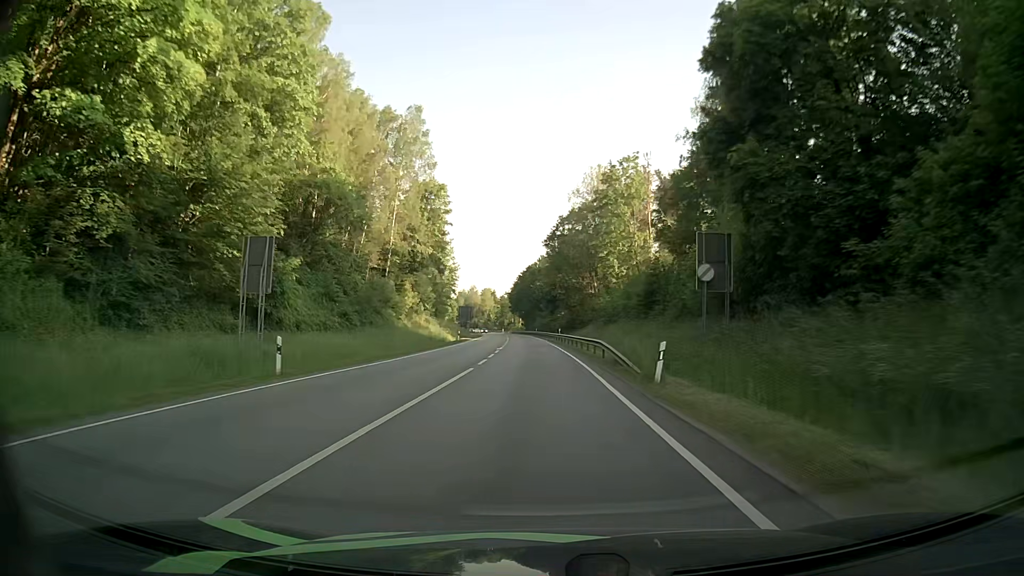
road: primary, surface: asphalt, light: Day
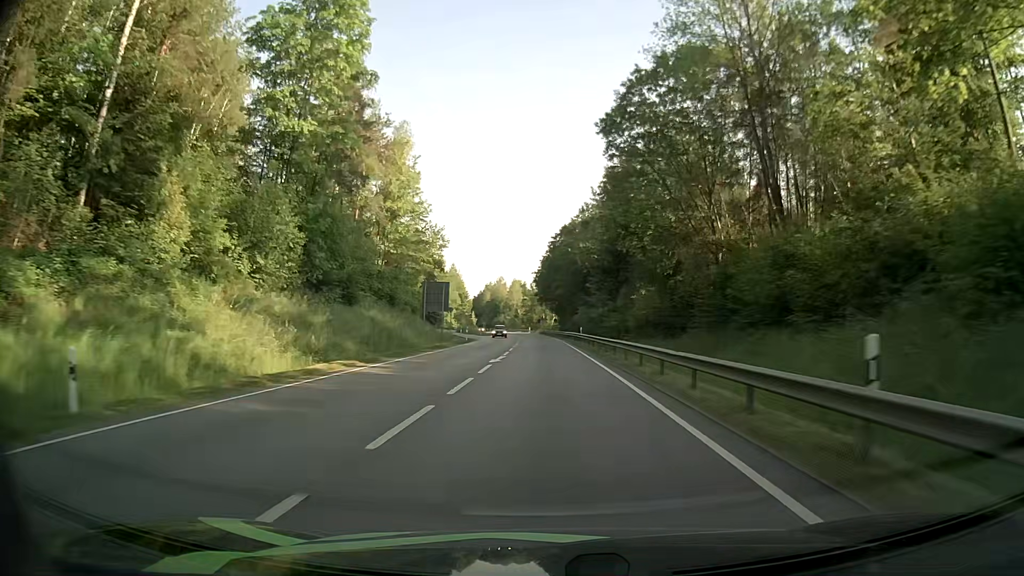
(-1.6, +59.3) m; -3°
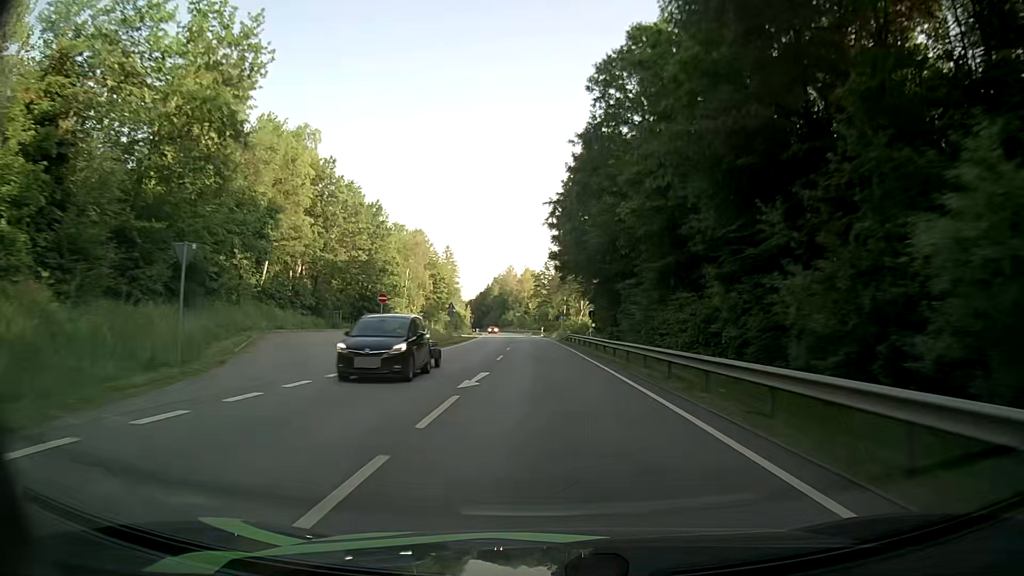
(-1.0, +64.8) m; -1°
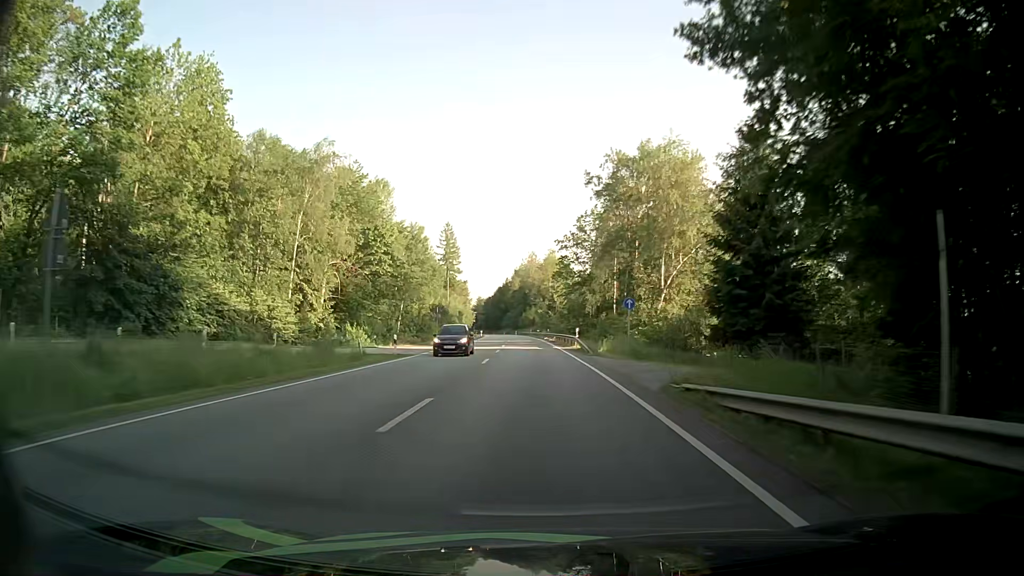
(-1.1, +55.2) m; -3°
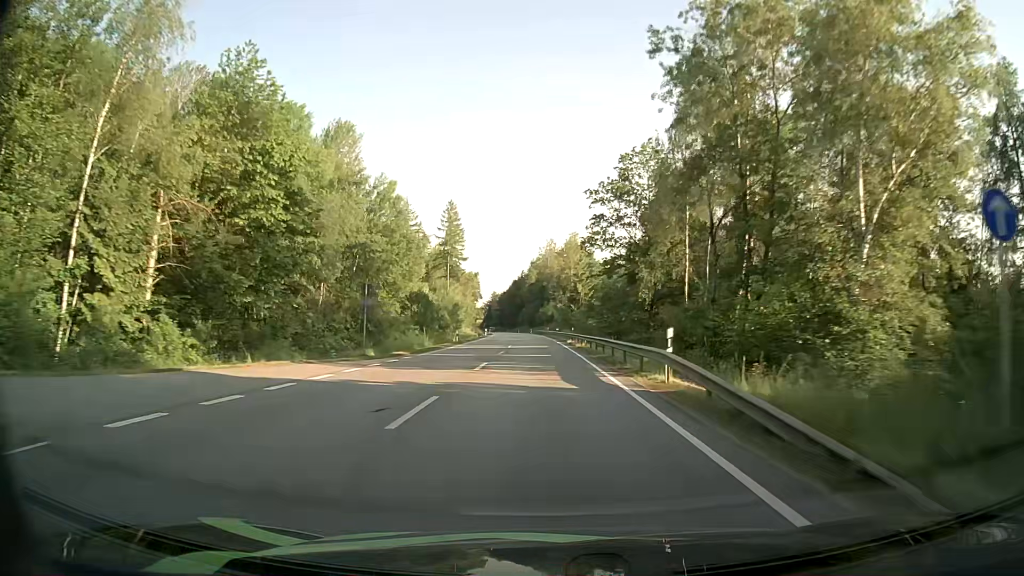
(-0.3, +28.3) m; -1°
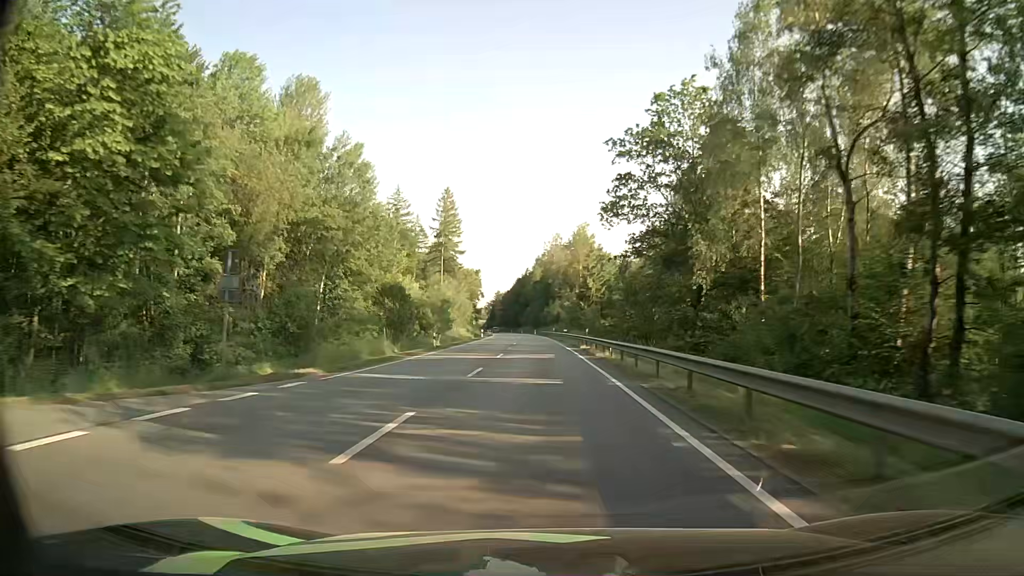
(-0.1, +14.3) m; -1°
